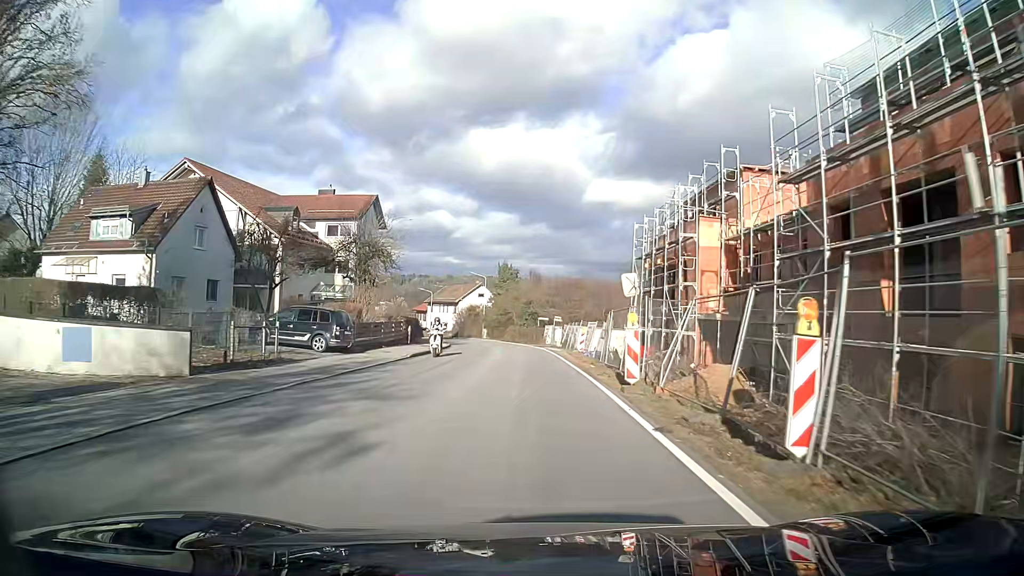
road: tertiary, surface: asphalt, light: Day
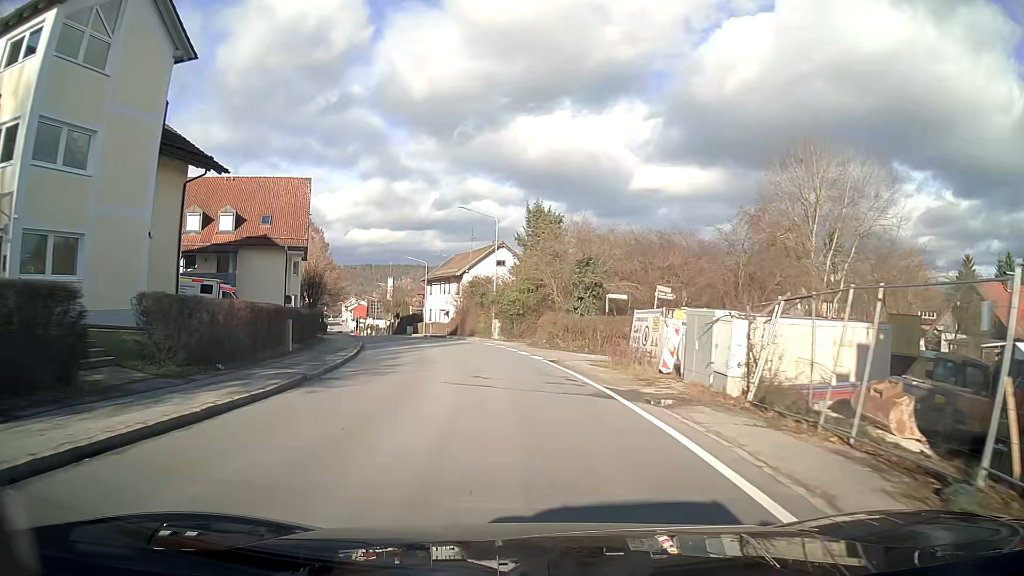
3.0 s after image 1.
(-1.0, +39.3) m; -5°
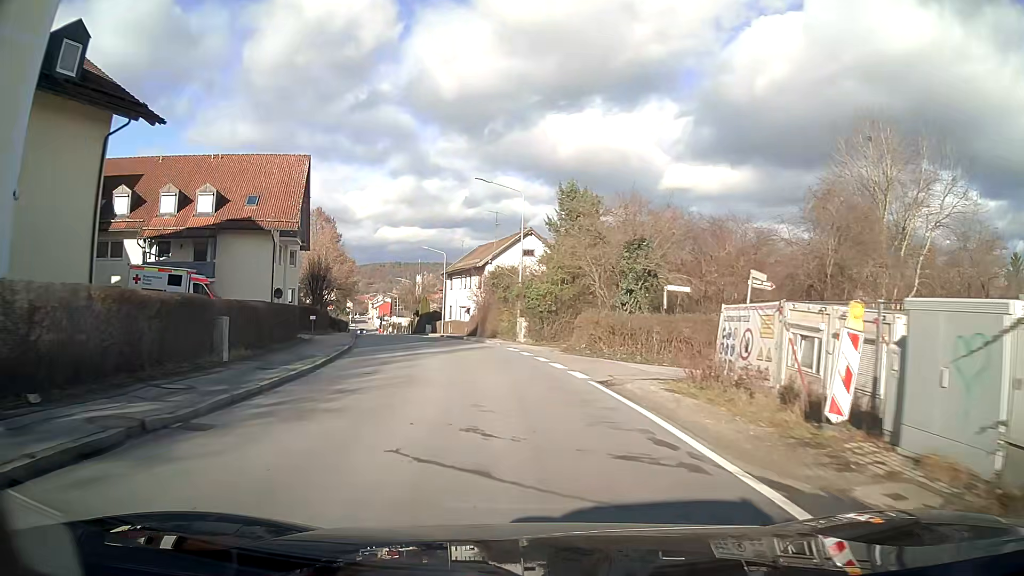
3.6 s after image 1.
(-0.1, +7.8) m; -2°
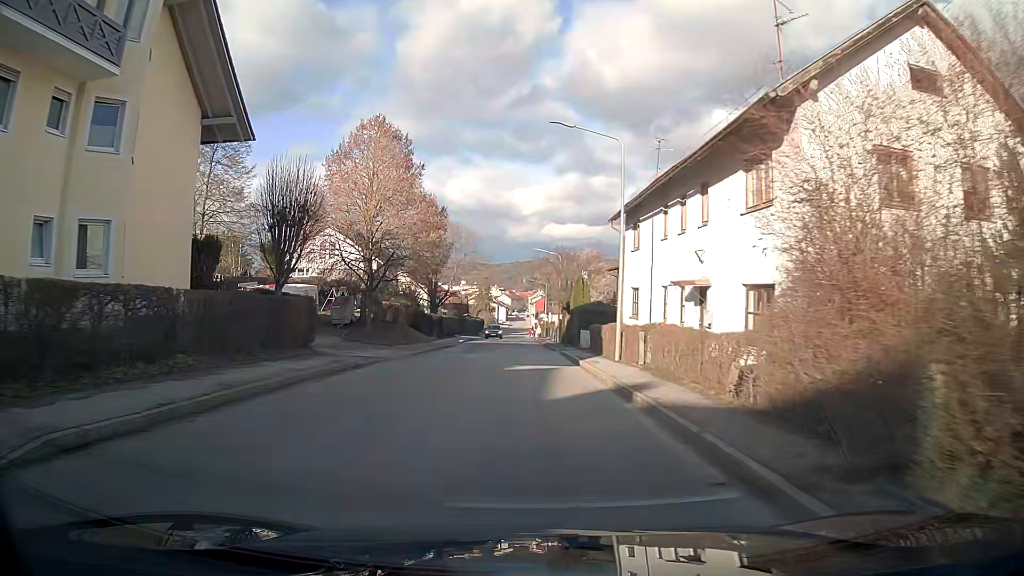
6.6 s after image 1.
(-4.9, +38.1) m; -13°
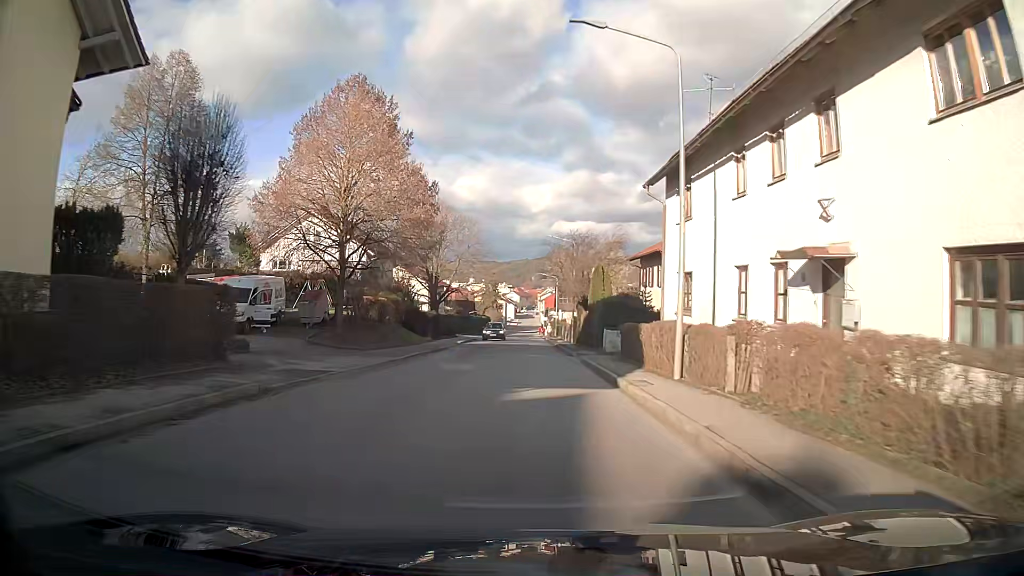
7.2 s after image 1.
(0.0, +7.7) m; 0°
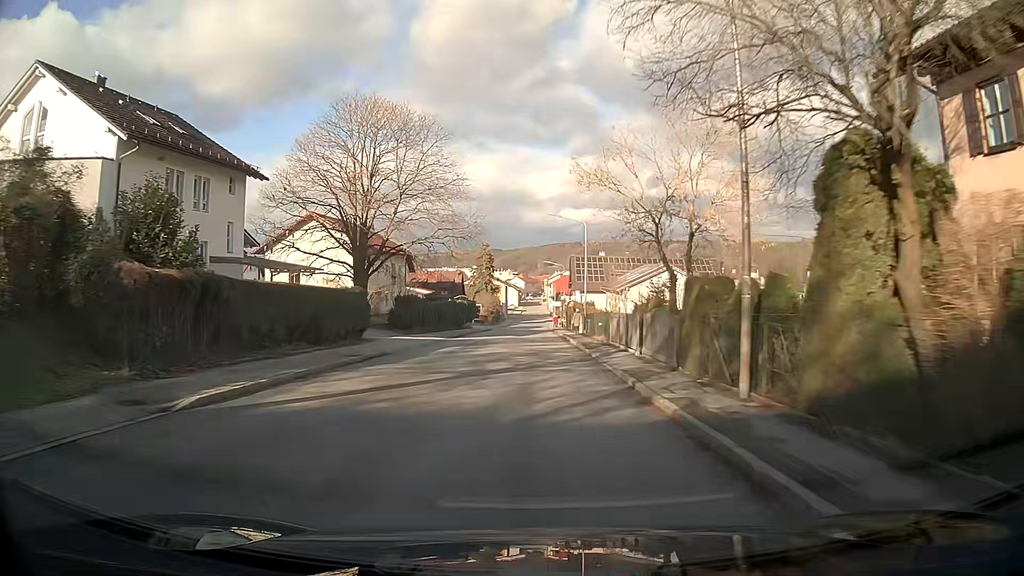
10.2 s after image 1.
(-0.3, +38.8) m; -1°
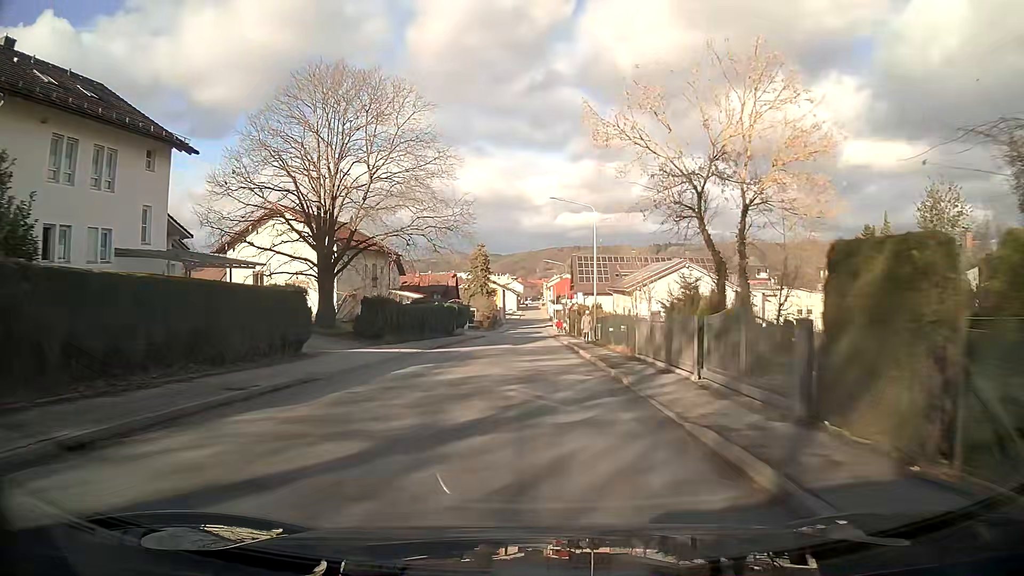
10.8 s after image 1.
(0.0, +7.7) m; 0°
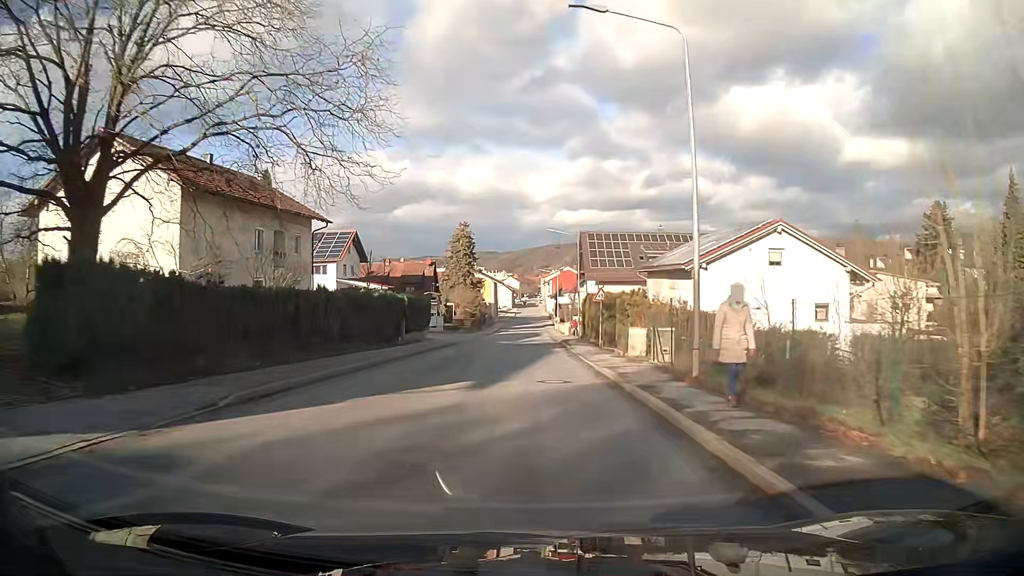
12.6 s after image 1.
(+0.1, +22.9) m; +1°
(0, +10) (0, +20) (0, +30) (0, +40) (0, +50) (0, +60) (0, +70) (0, +80) (0, +90) (0, +100) m
